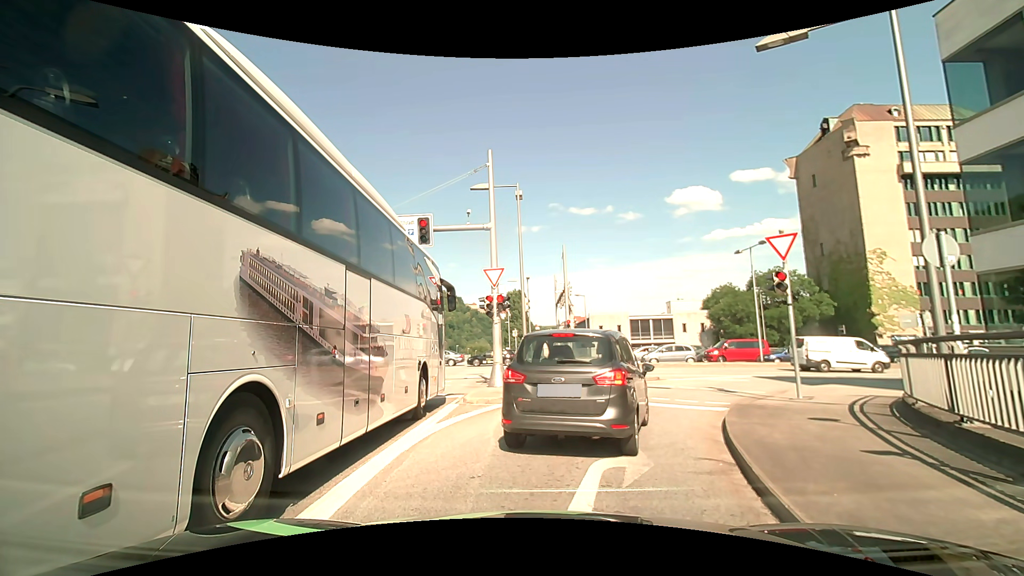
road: primary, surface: asphalt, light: Day
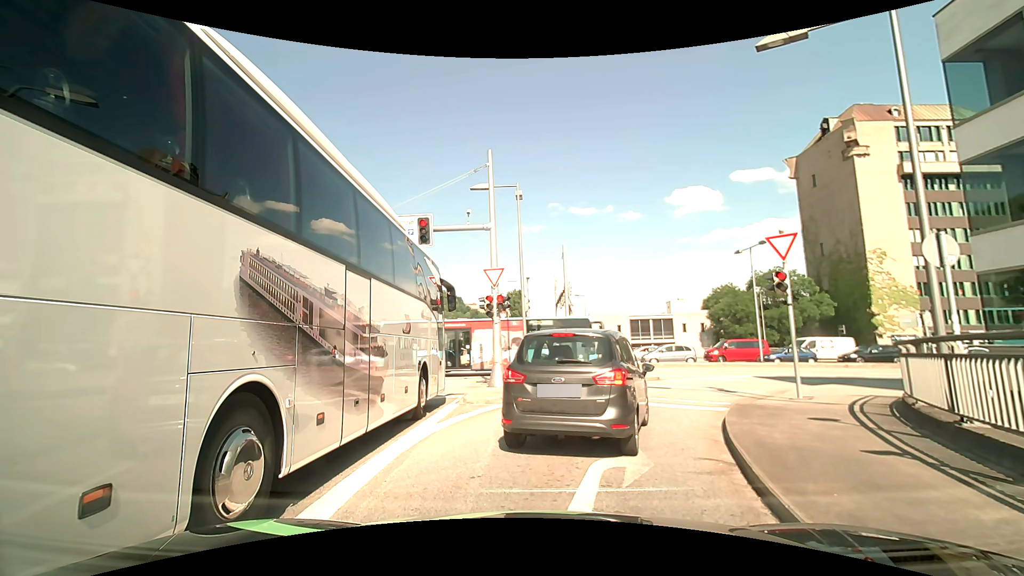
(0.0, 0.0) m; 0°
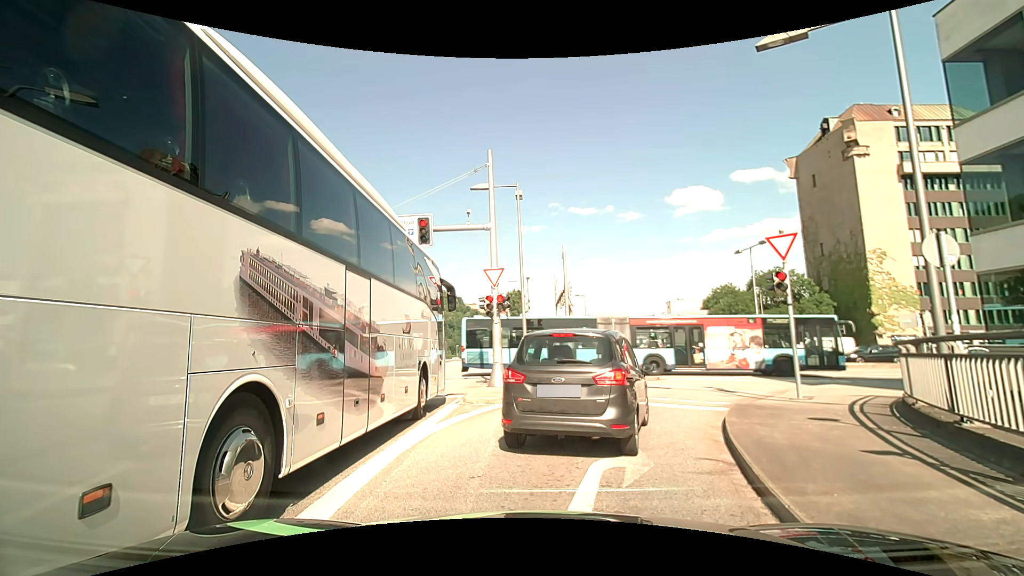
(0.0, 0.0) m; 0°
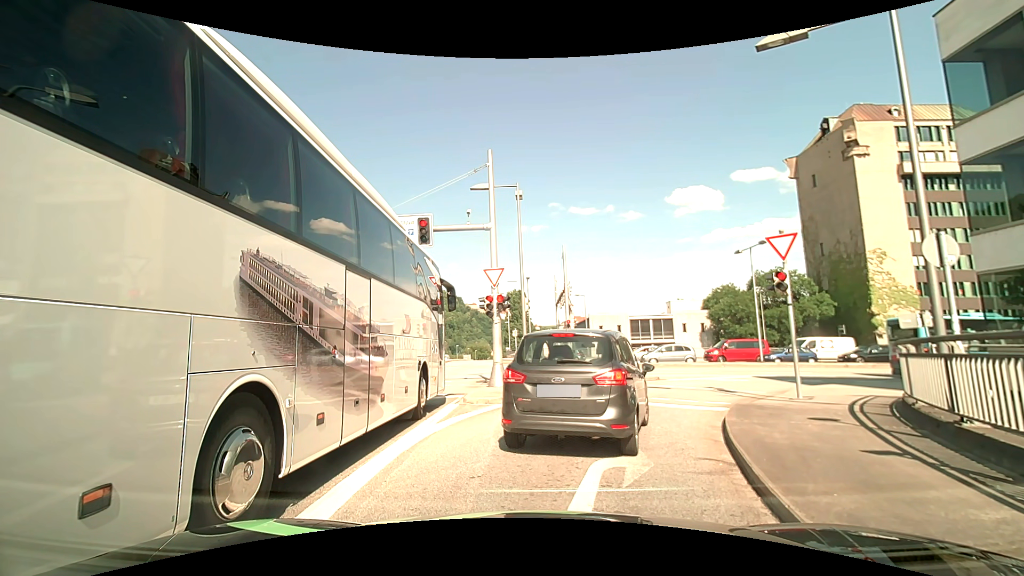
(0.0, 0.0) m; 0°
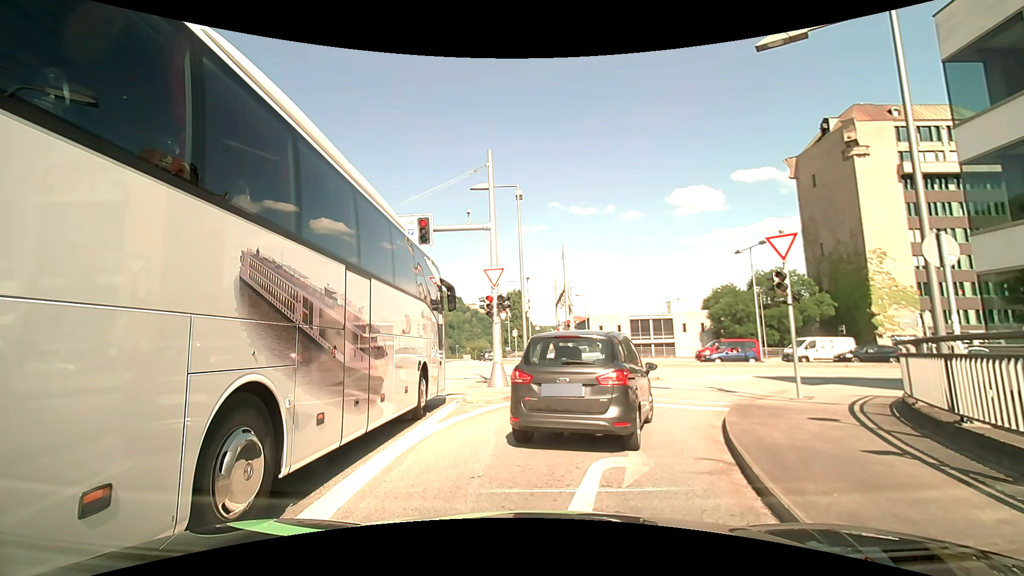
(0.0, 0.0) m; 0°
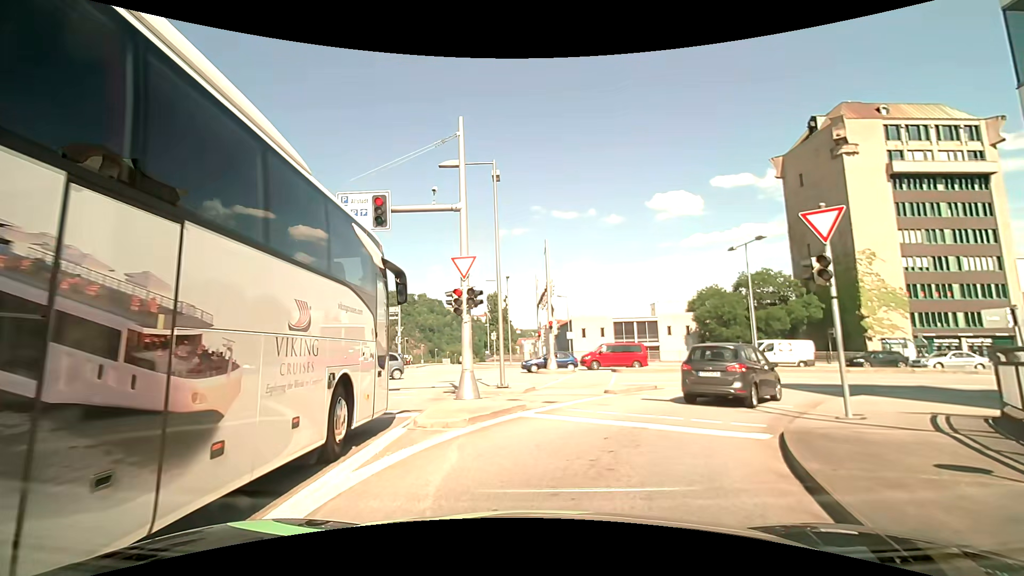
(+0.1, +3.3) m; +3°
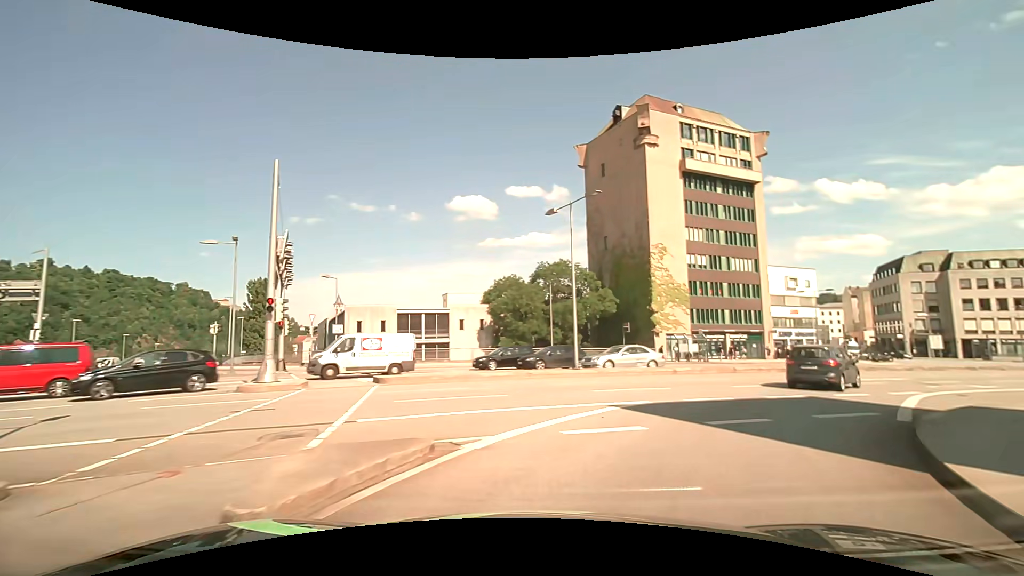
(+2.3, +12.2) m; +23°
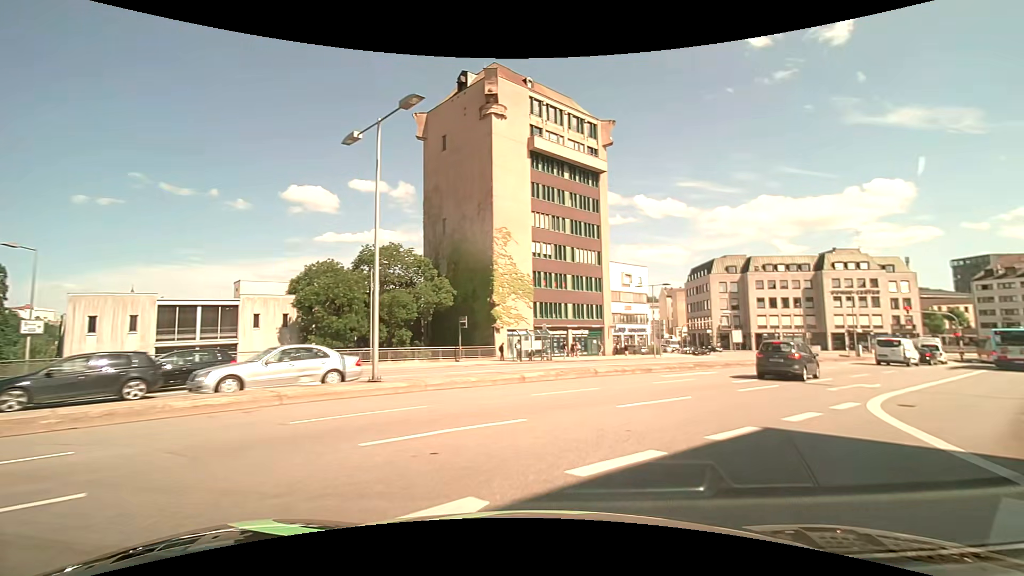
(+1.5, +8.7) m; +18°
